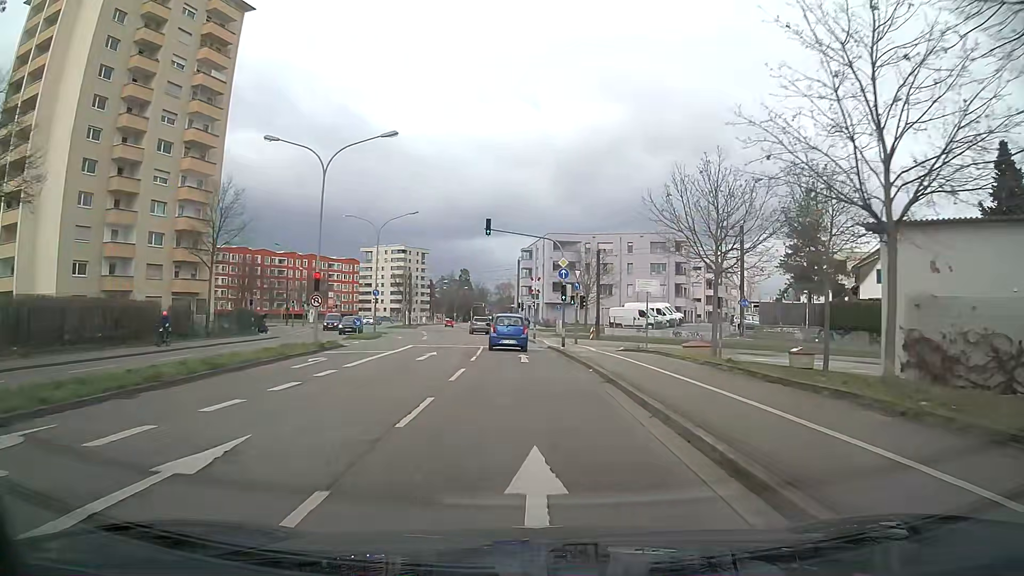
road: secondary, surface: asphalt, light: Day
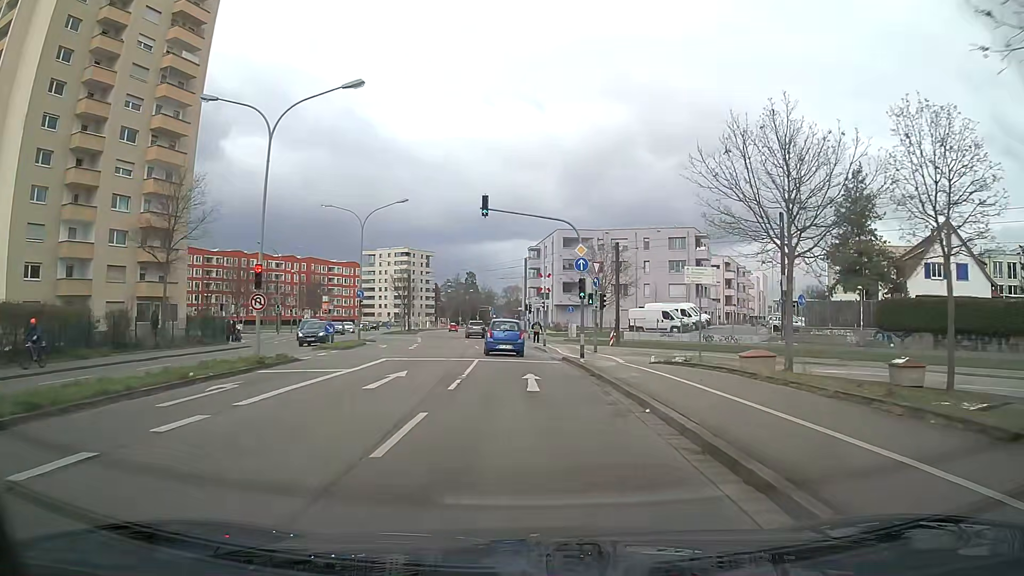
(0.0, +7.6) m; -1°
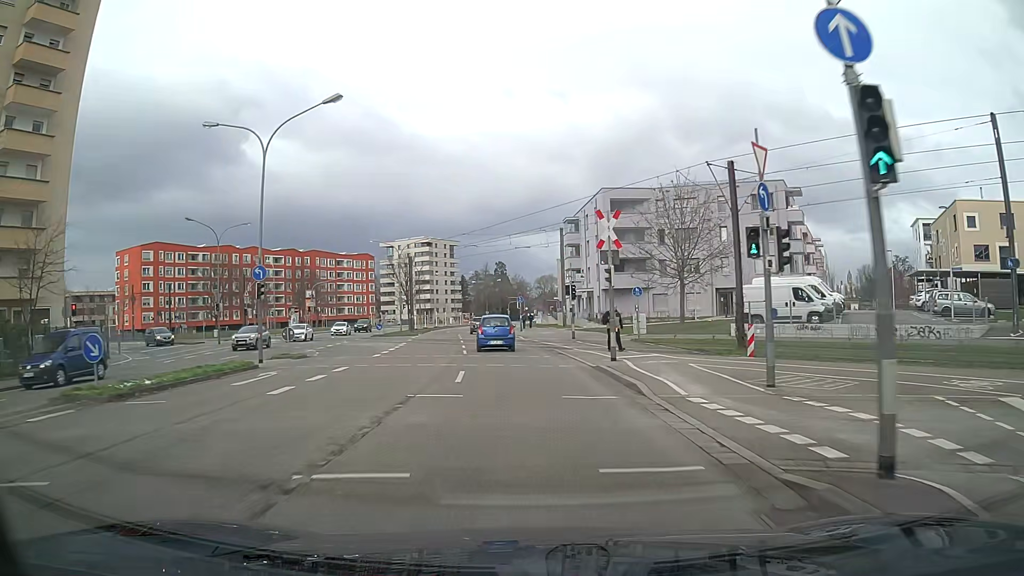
(-0.6, +22.6) m; -3°
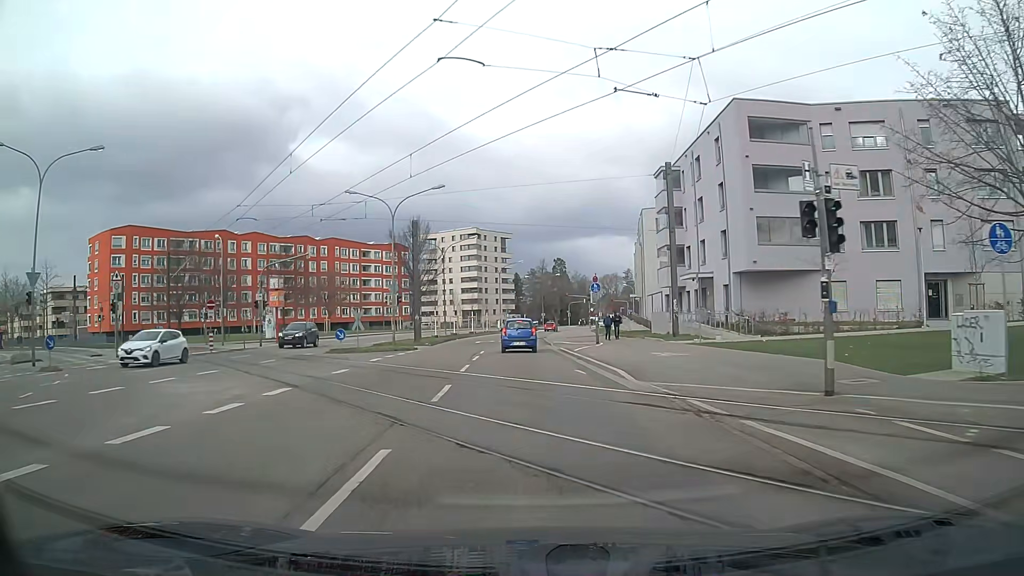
(-1.3, +28.5) m; -5°
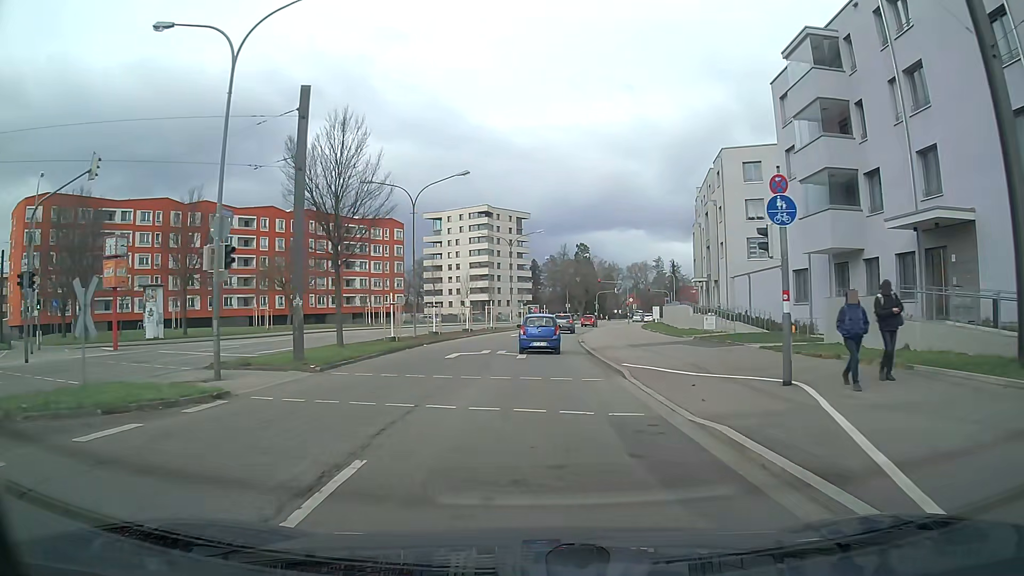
(-0.4, +26.5) m; -1°
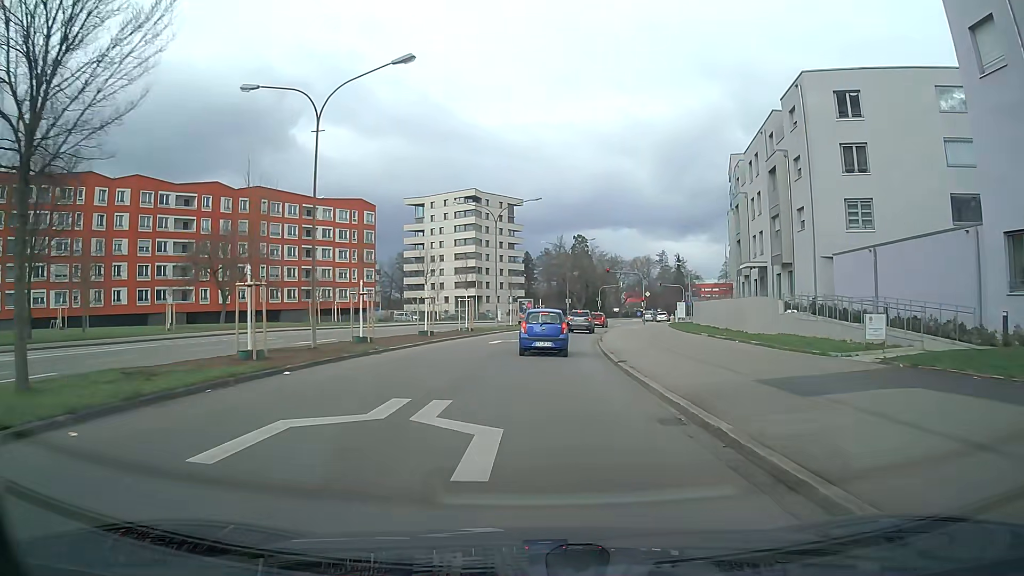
(+0.1, +17.7) m; +1°
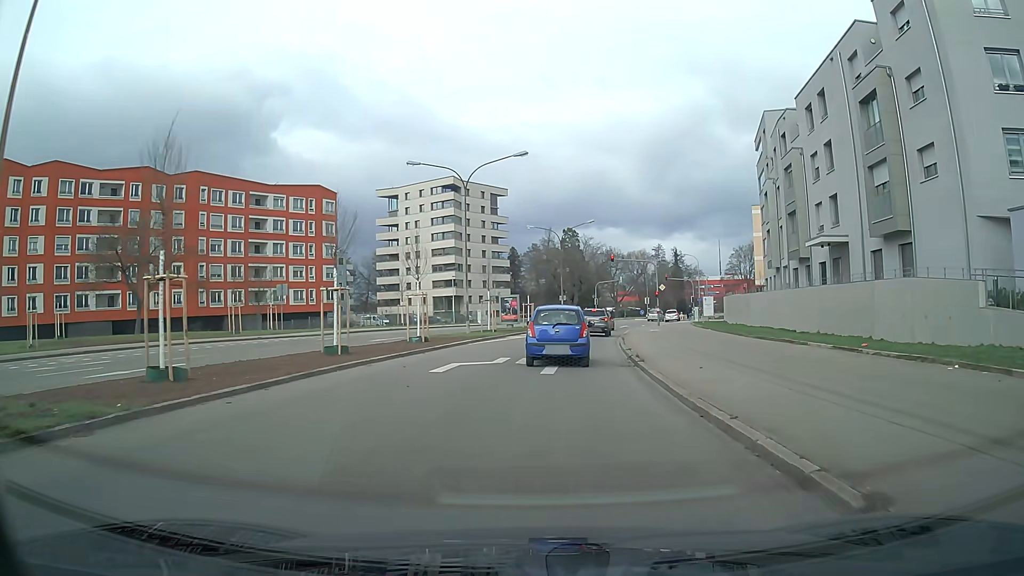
(+0.2, +14.4) m; +2°
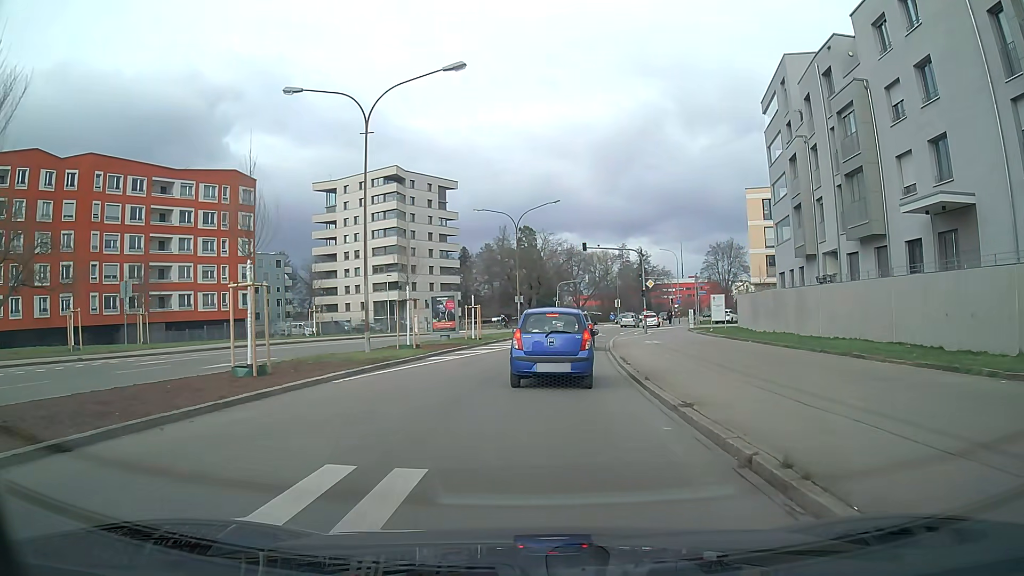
(+0.4, +13.8) m; +4°
(0, +10) (+1, +20) (+1, +30) (+2, +40) (+4, +50) (+6, +60) (+8, +69) (+11, +79) (+15, +88) (+18, +97) m
